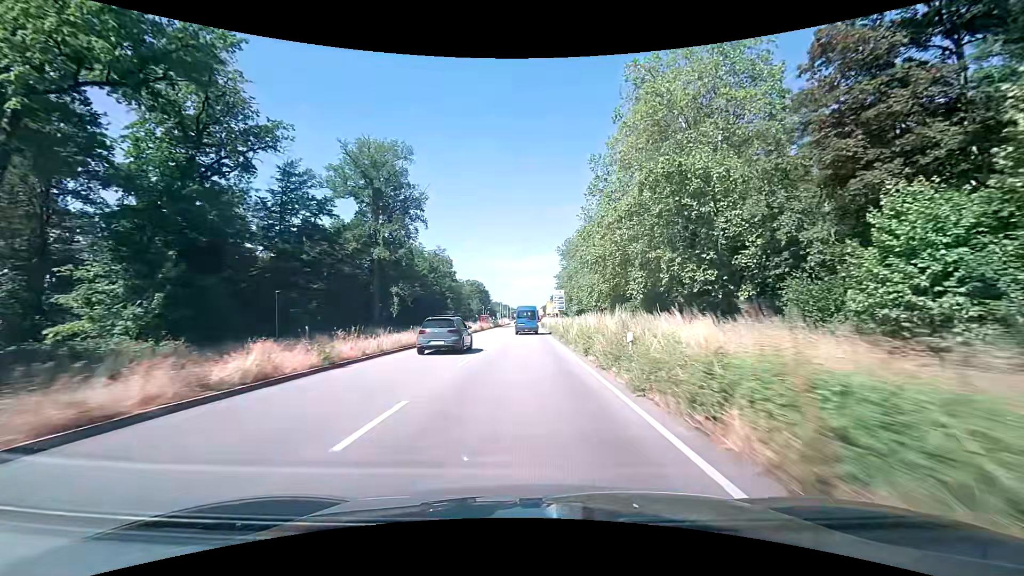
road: primary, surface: asphalt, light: Day
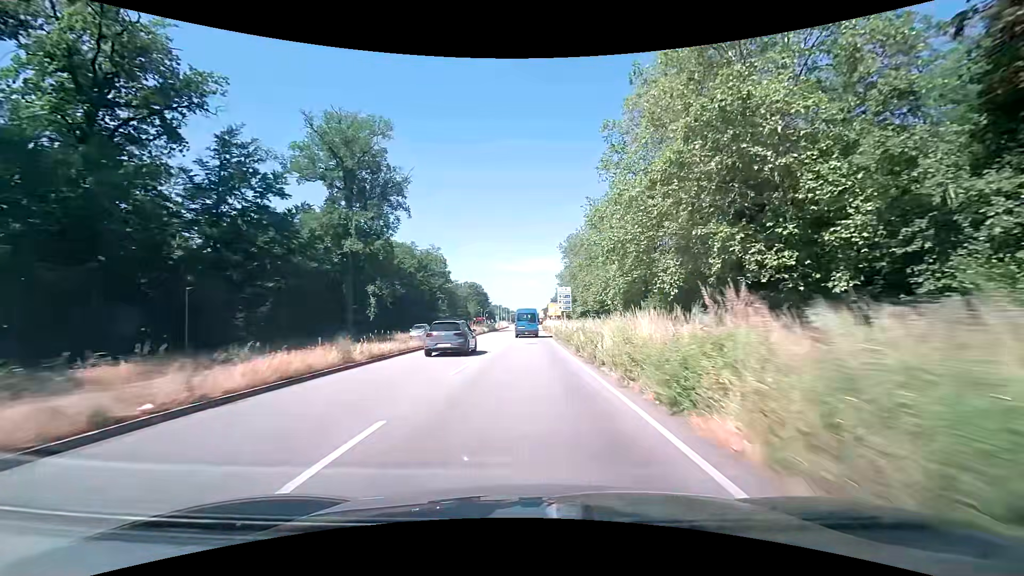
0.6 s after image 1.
(-0.1, +10.6) m; -1°
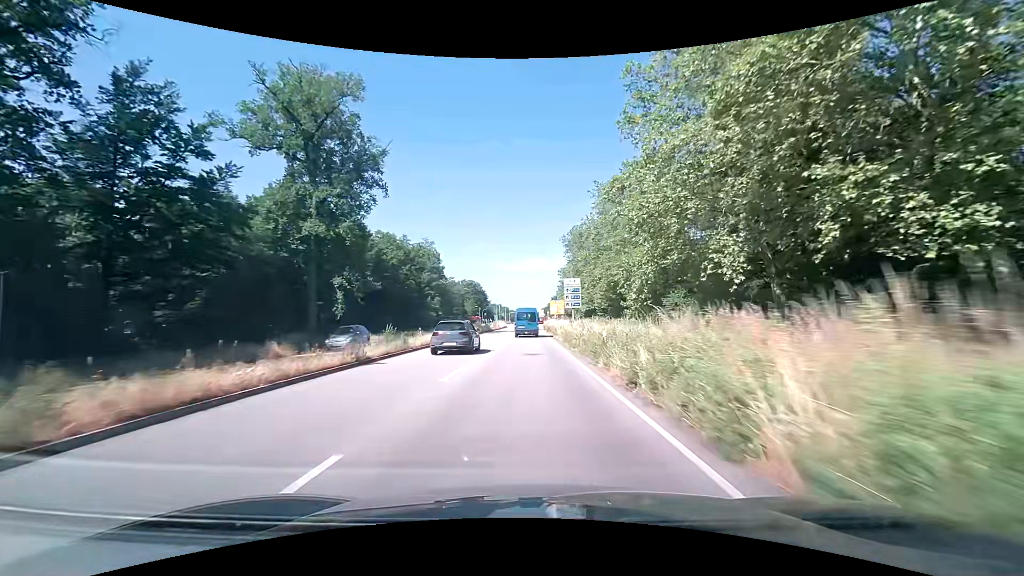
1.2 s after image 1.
(0.0, +10.6) m; 0°
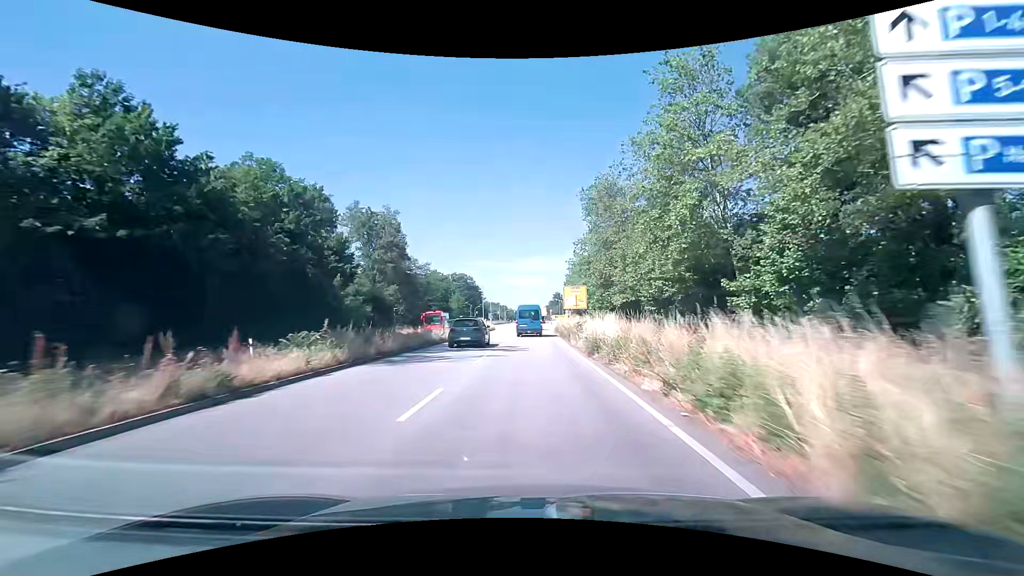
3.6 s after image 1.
(-0.1, +41.2) m; 0°
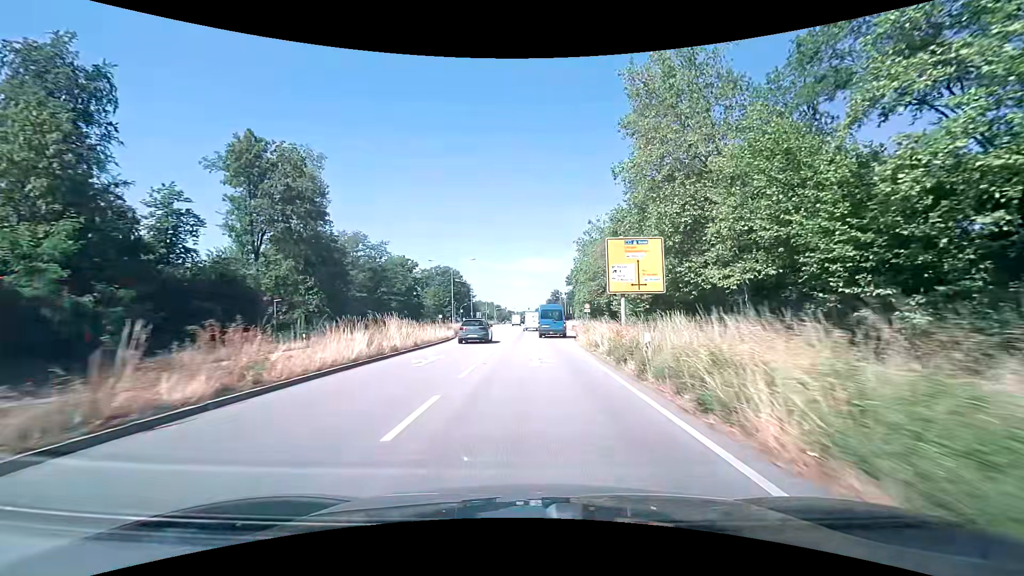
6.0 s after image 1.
(+0.1, +37.6) m; +1°
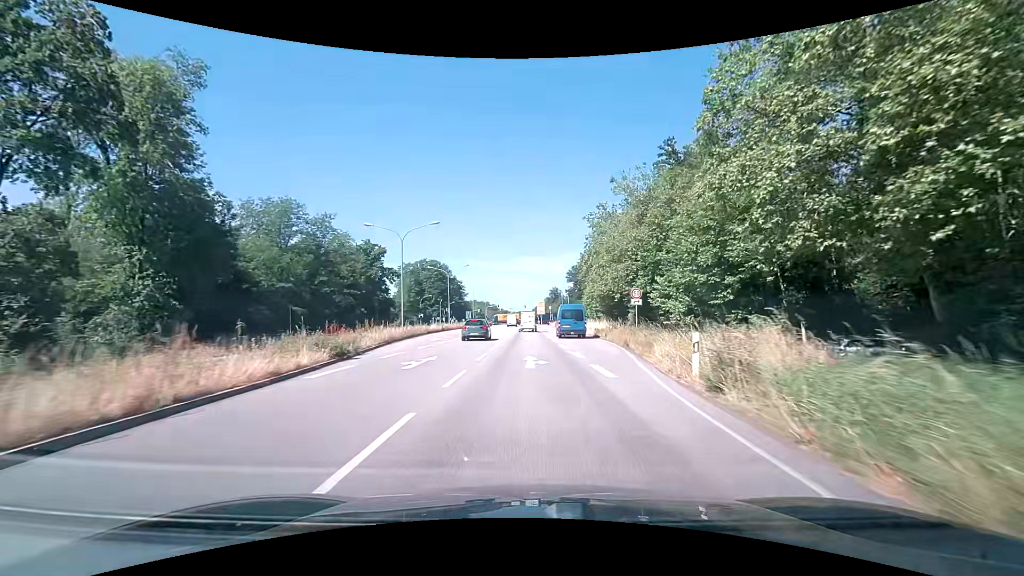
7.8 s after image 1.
(0.0, +25.9) m; 0°
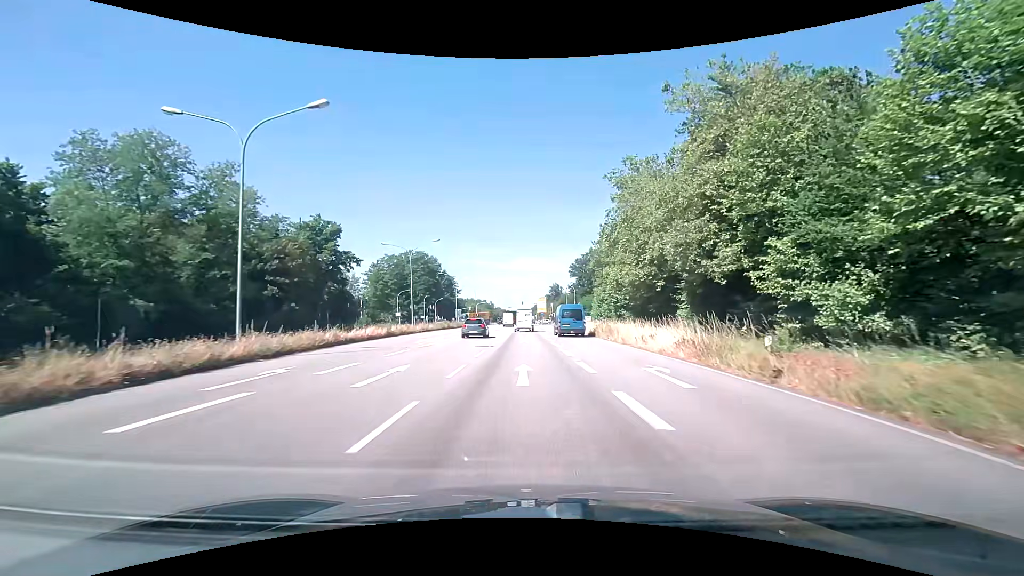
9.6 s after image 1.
(+0.1, +23.9) m; 0°
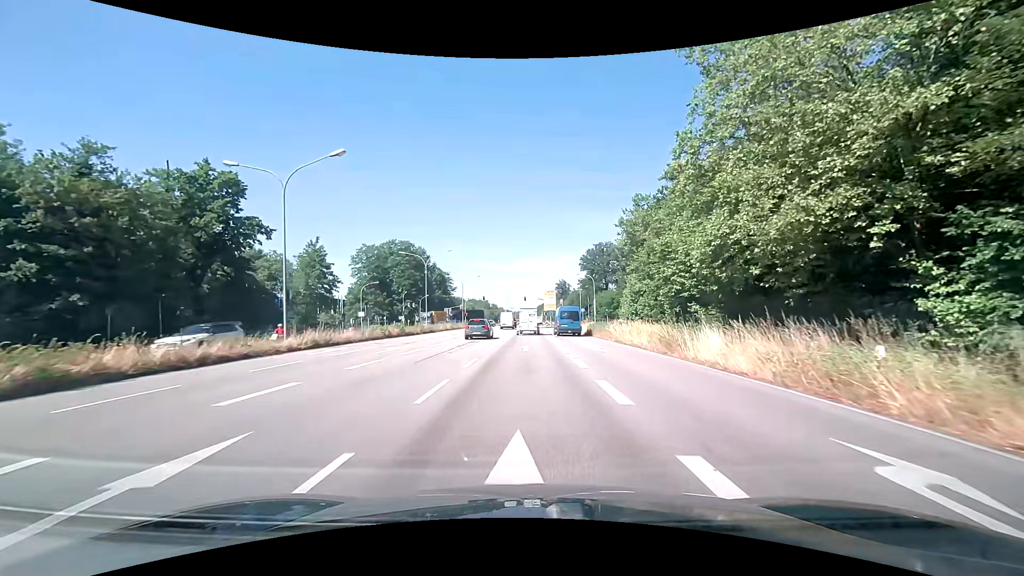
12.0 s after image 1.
(0.0, +28.8) m; 0°
